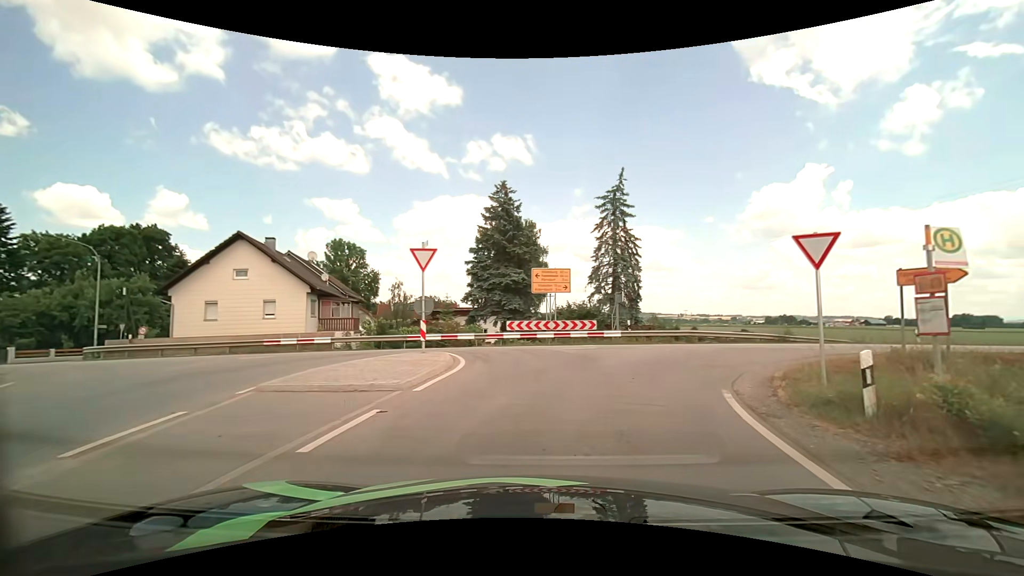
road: secondary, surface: asphalt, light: Day
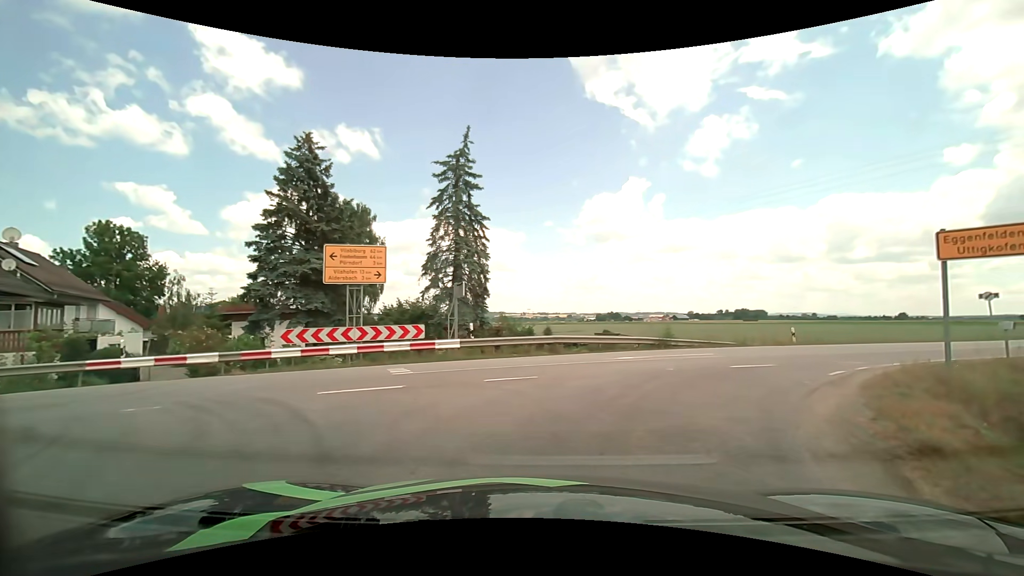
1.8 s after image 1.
(+1.2, +9.1) m; +17°
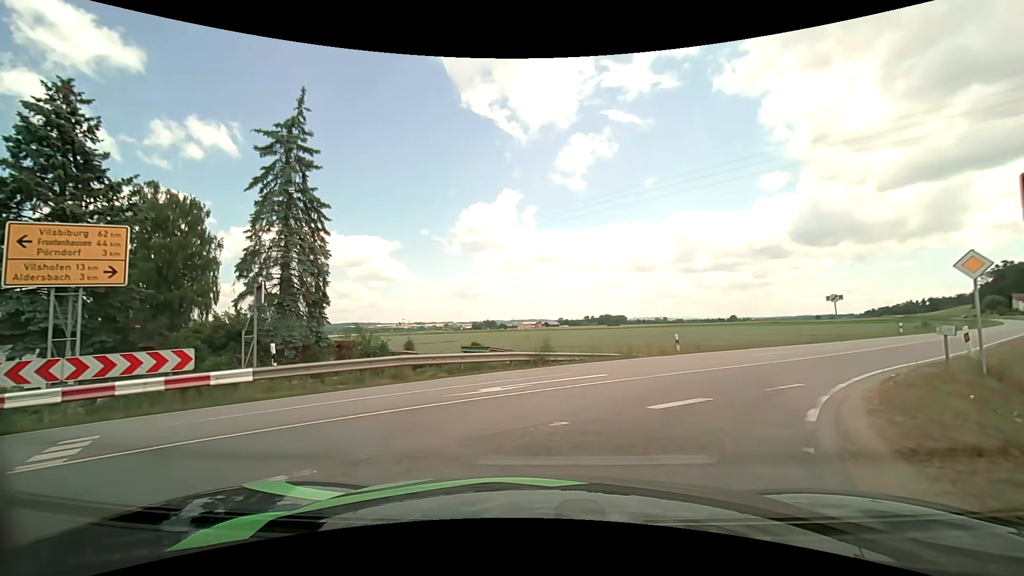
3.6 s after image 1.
(+0.6, +5.0) m; +14°
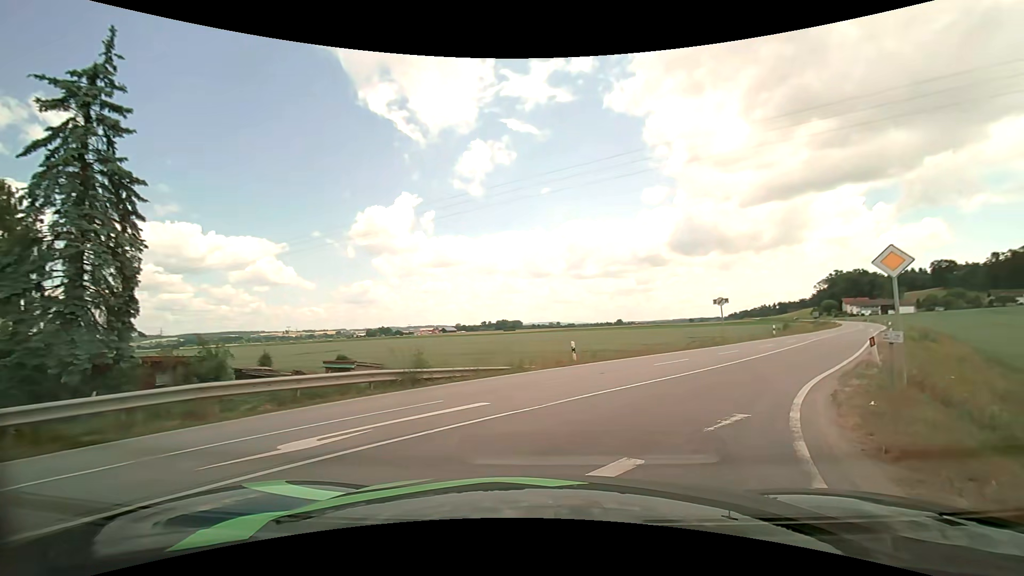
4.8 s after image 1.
(+0.3, +3.8) m; +12°
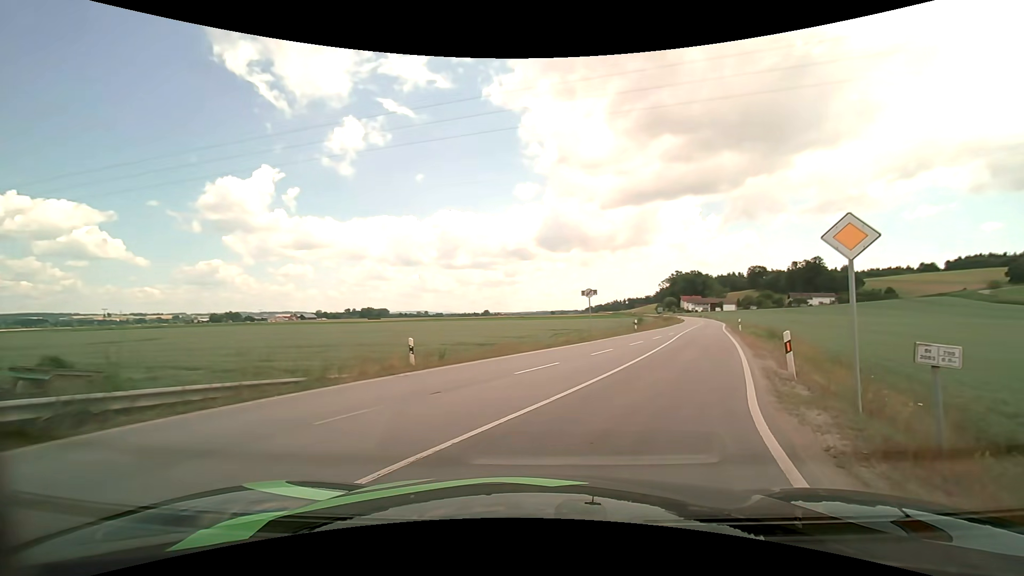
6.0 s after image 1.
(+0.6, +5.6) m; +13°
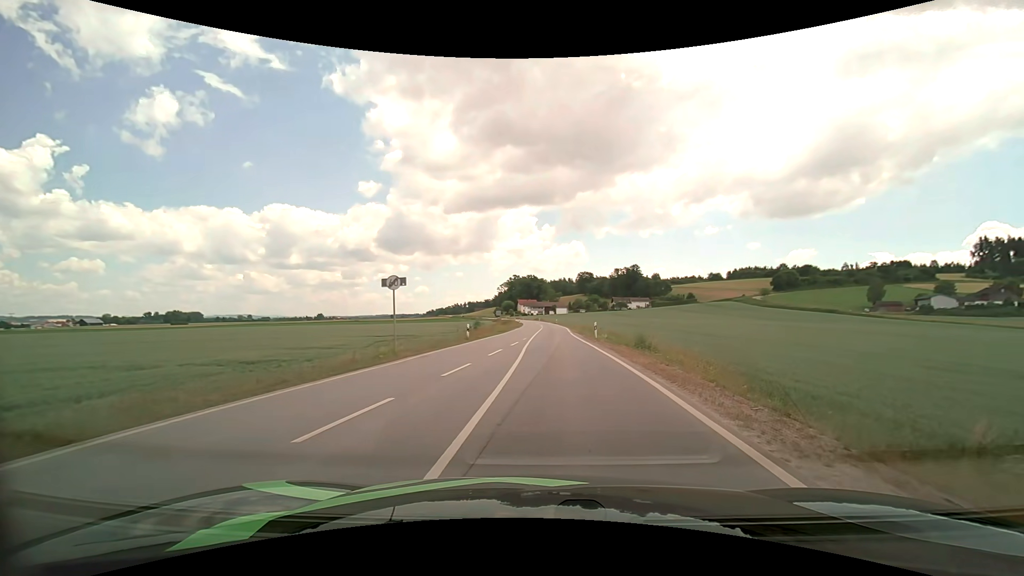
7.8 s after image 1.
(+2.3, +12.1) m; +18°
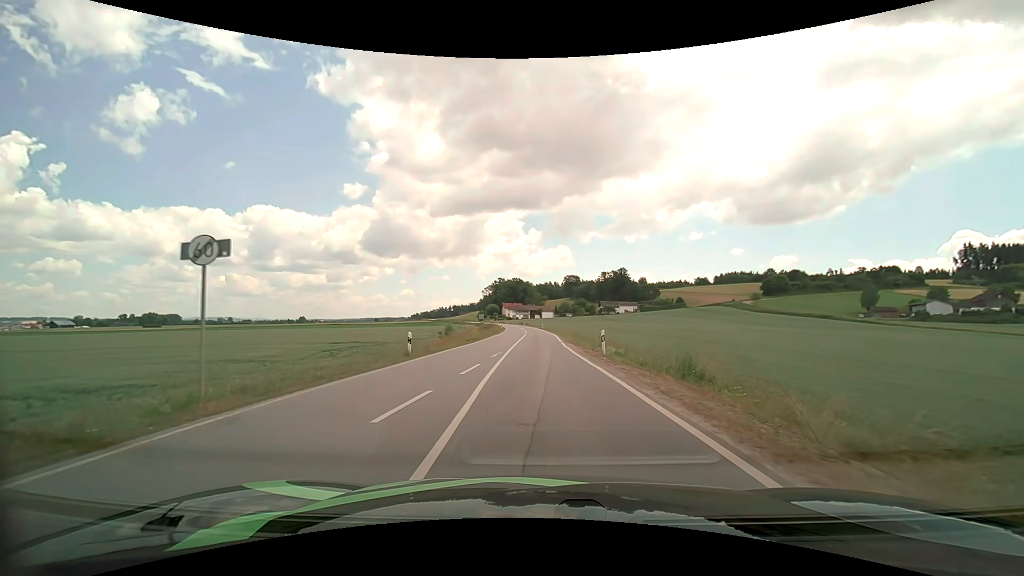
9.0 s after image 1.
(+0.4, +10.9) m; +2°
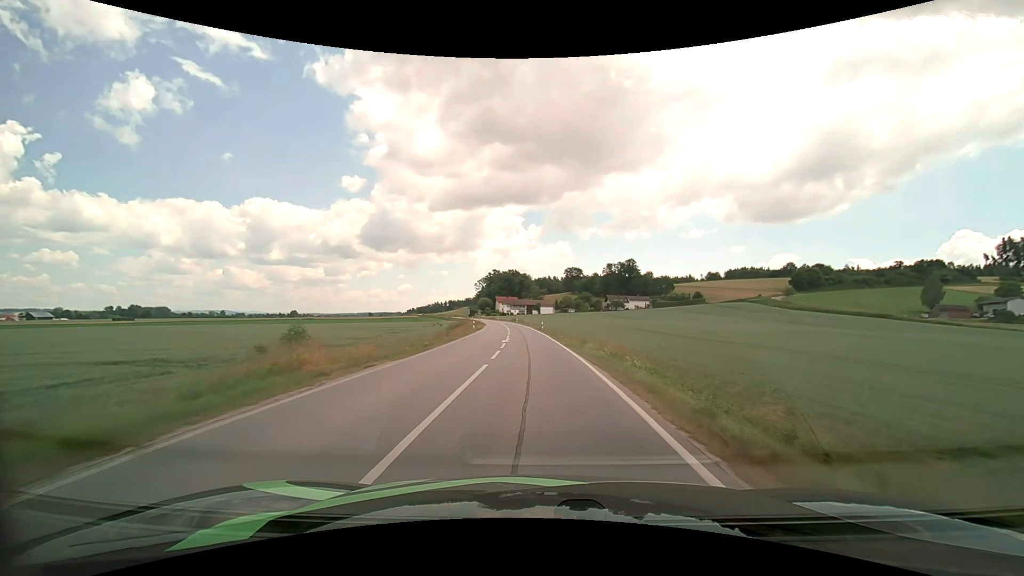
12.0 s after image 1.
(+0.2, +37.1) m; 0°
(0, +10) (0, +20) (0, +30) (-1, +40) (-1, +50) (-2, +60) (-3, +70) (-3, +80) (-4, +90) (-5, +100) m
